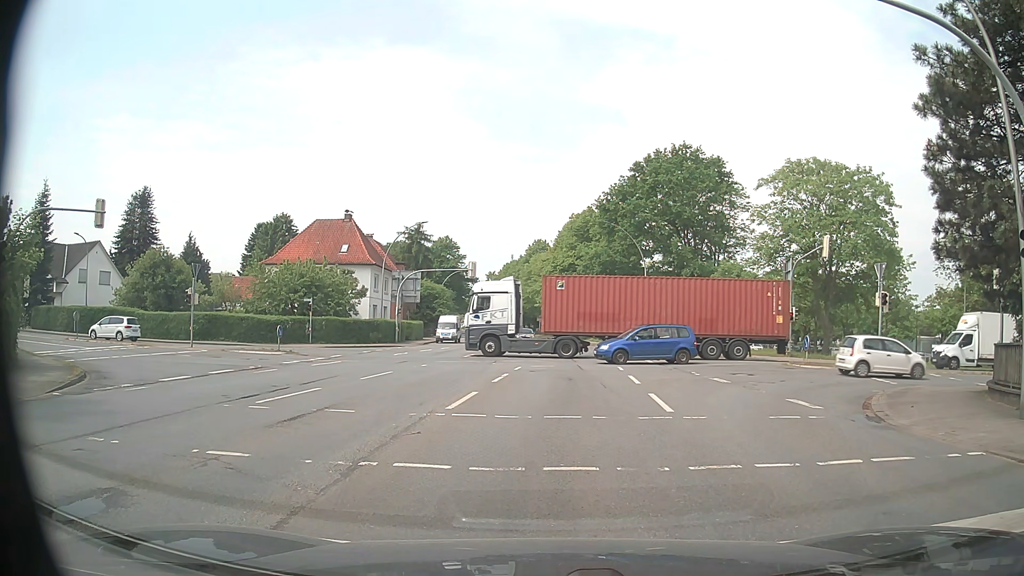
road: primary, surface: asphalt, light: Day
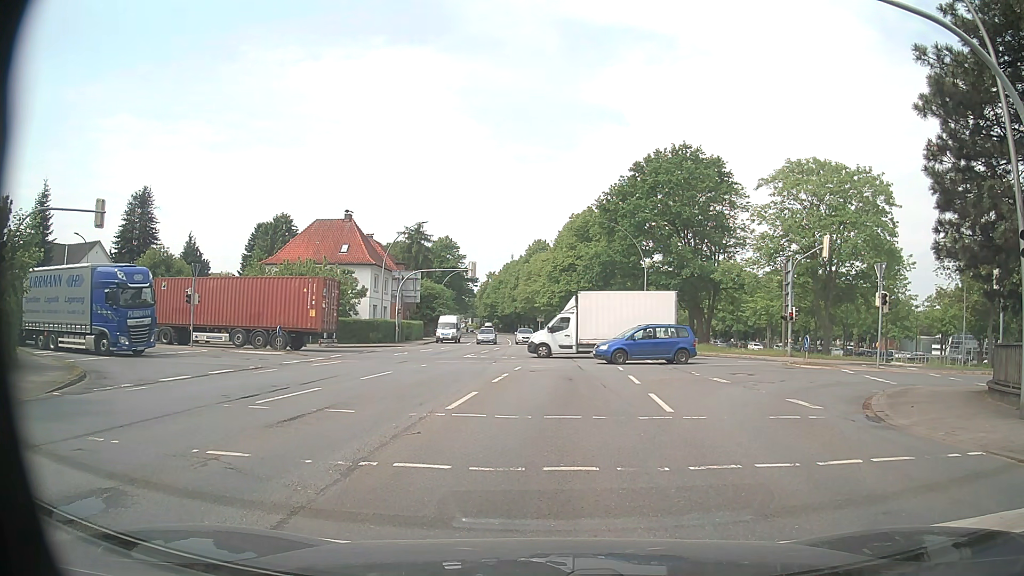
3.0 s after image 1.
(0.0, 0.0) m; 0°
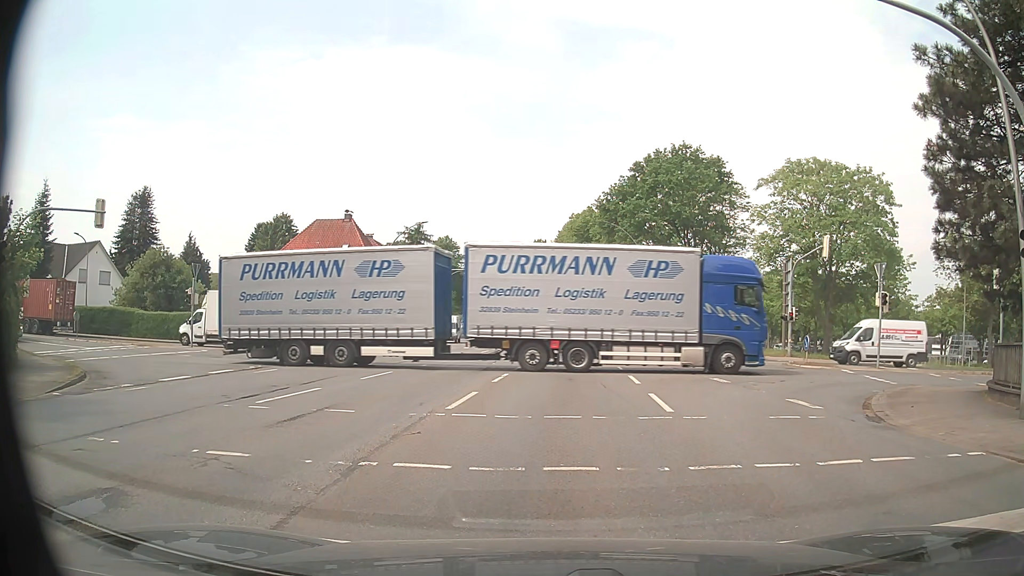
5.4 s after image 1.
(0.0, 0.0) m; 0°
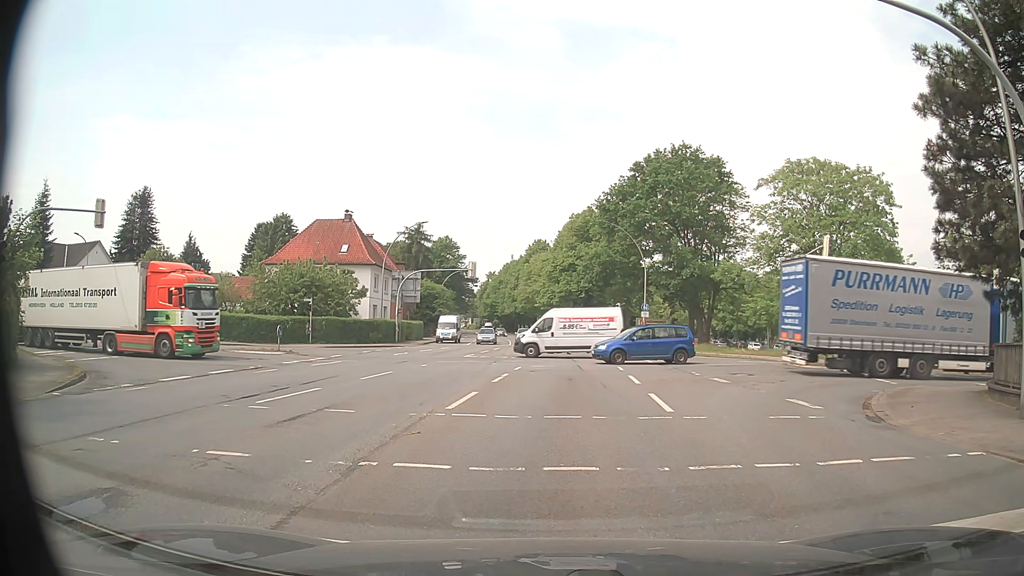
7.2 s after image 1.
(0.0, 0.0) m; 0°
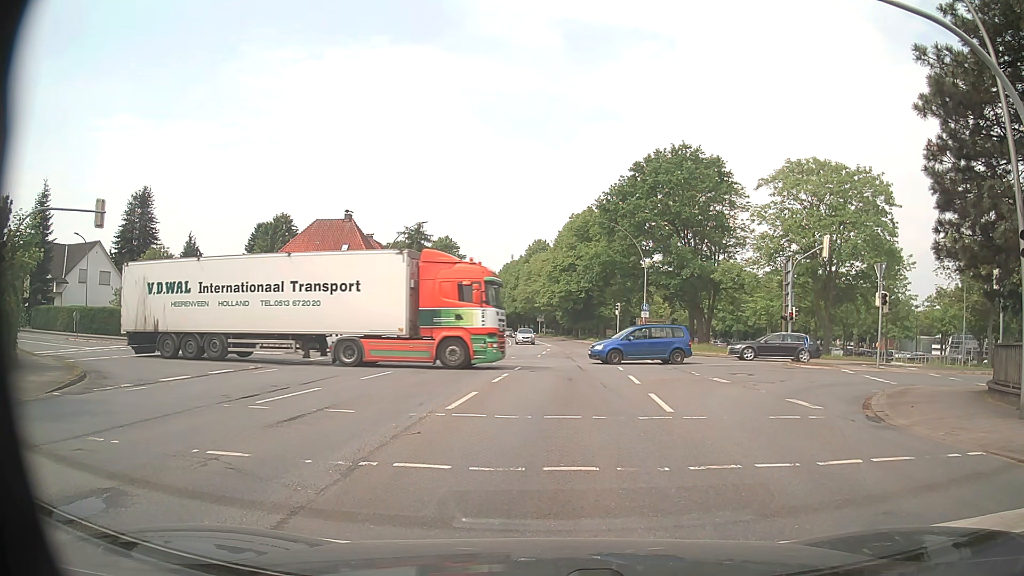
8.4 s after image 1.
(0.0, 0.0) m; 0°
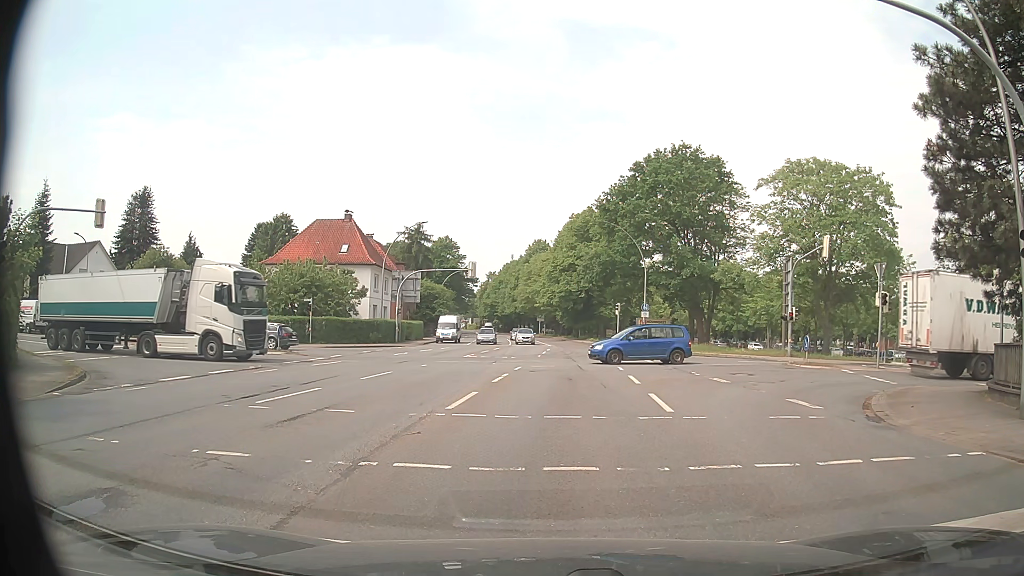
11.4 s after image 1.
(0.0, 0.0) m; 0°
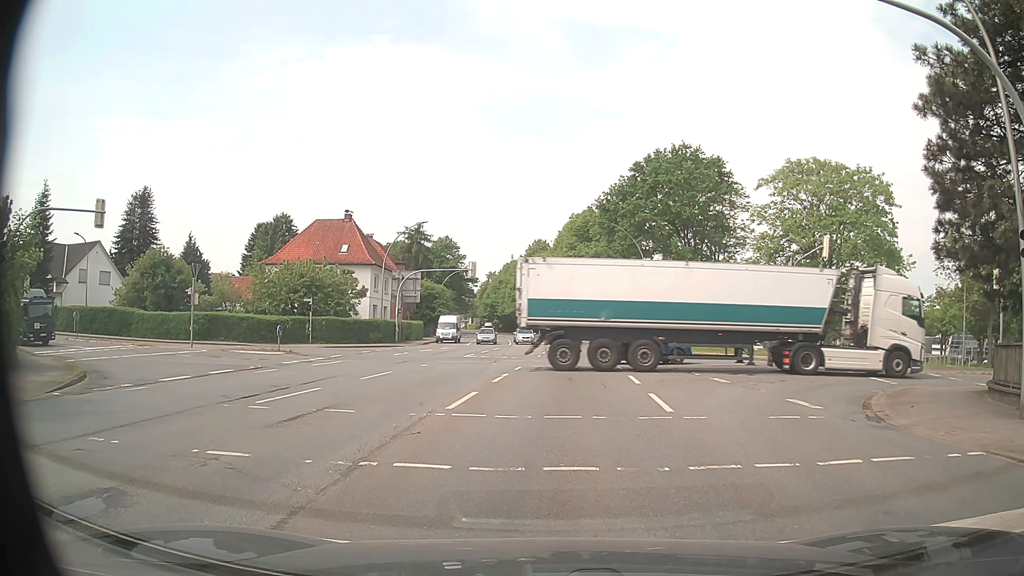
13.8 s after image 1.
(0.0, 0.0) m; 0°
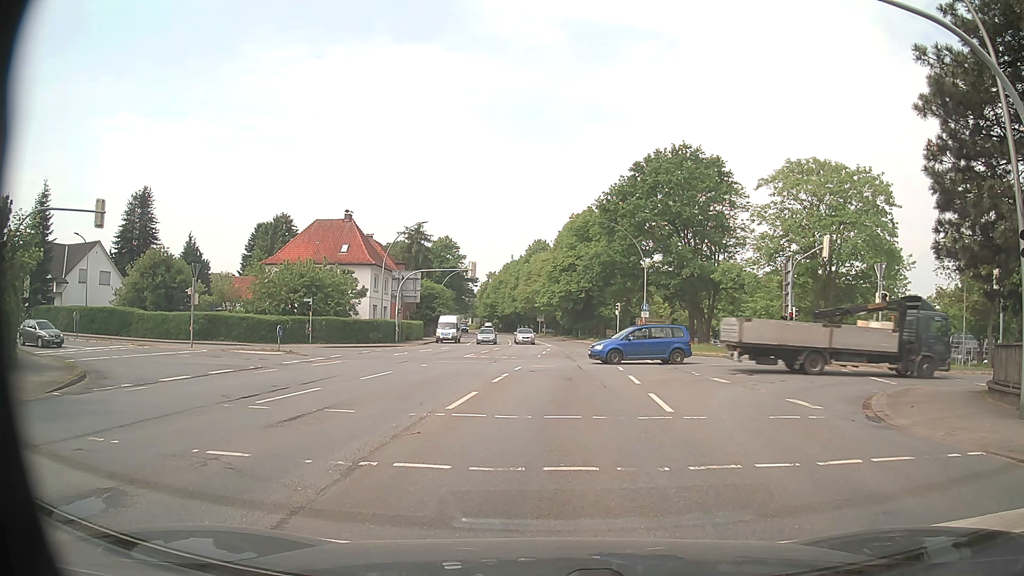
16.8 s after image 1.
(0.0, 0.0) m; 0°
(0, +10) (0, +20) (+1, +30) (+1, +40) (+1, +50) (0, +60) (0, +70) (-1, +80) (-2, +90) (-4, +100) m
